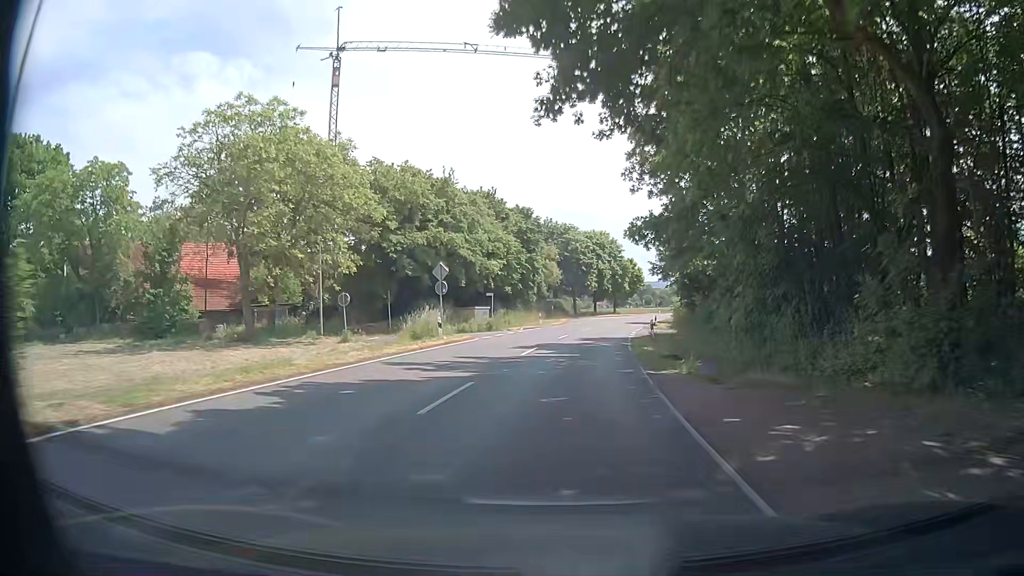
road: secondary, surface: asphalt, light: Day
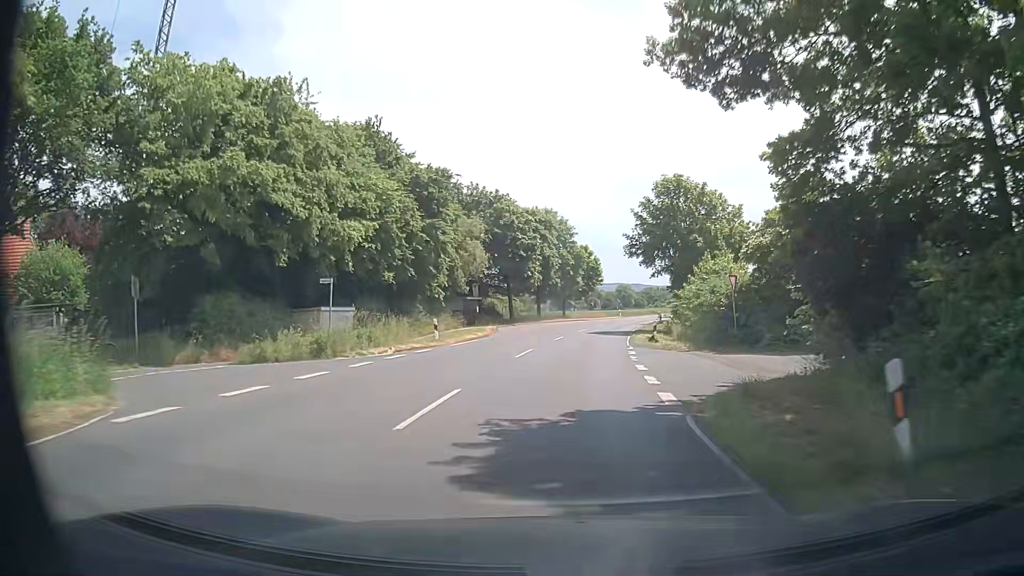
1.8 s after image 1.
(+1.4, +25.0) m; +6°
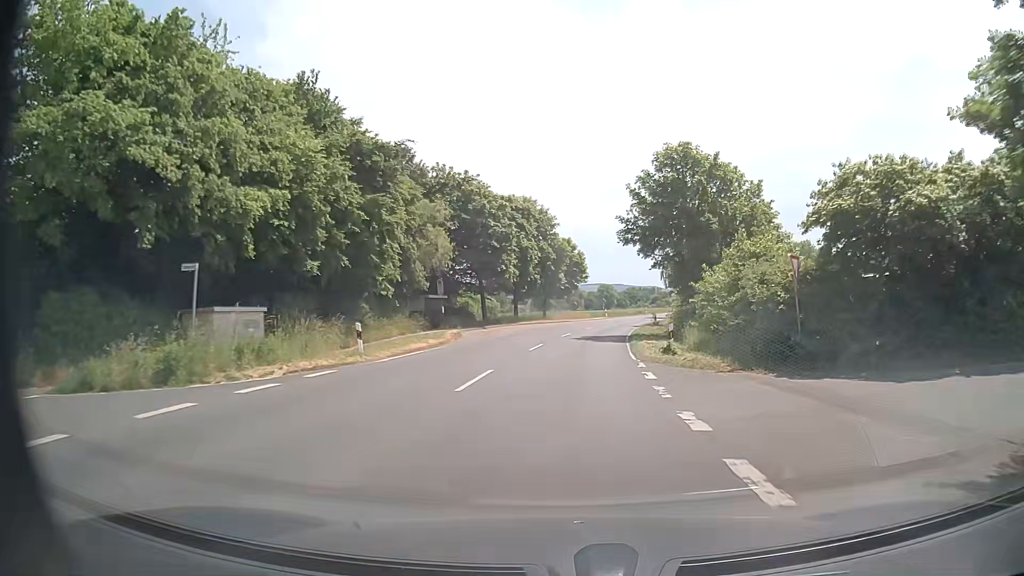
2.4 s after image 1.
(+0.1, +8.3) m; +1°
